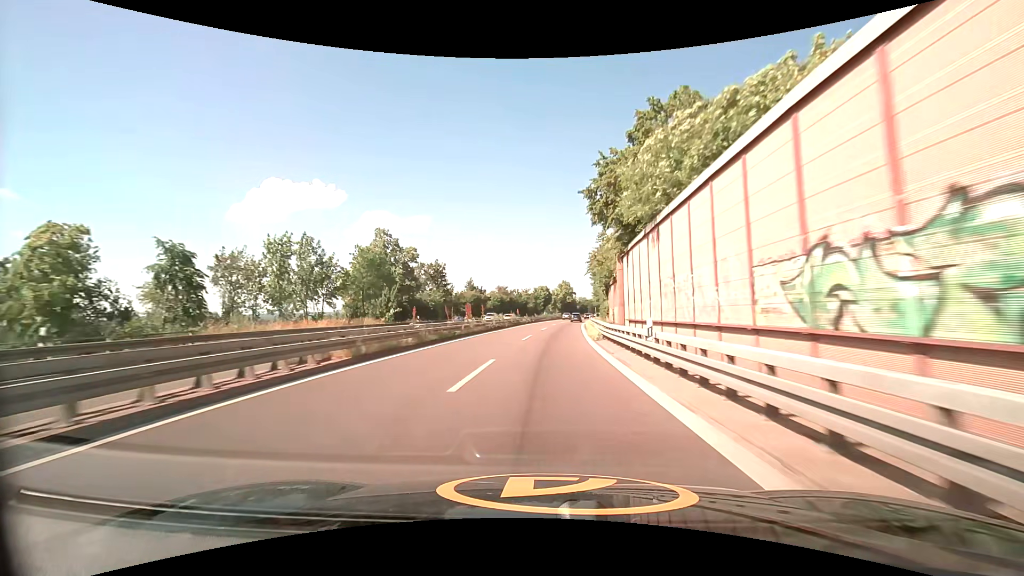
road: trunk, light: Day
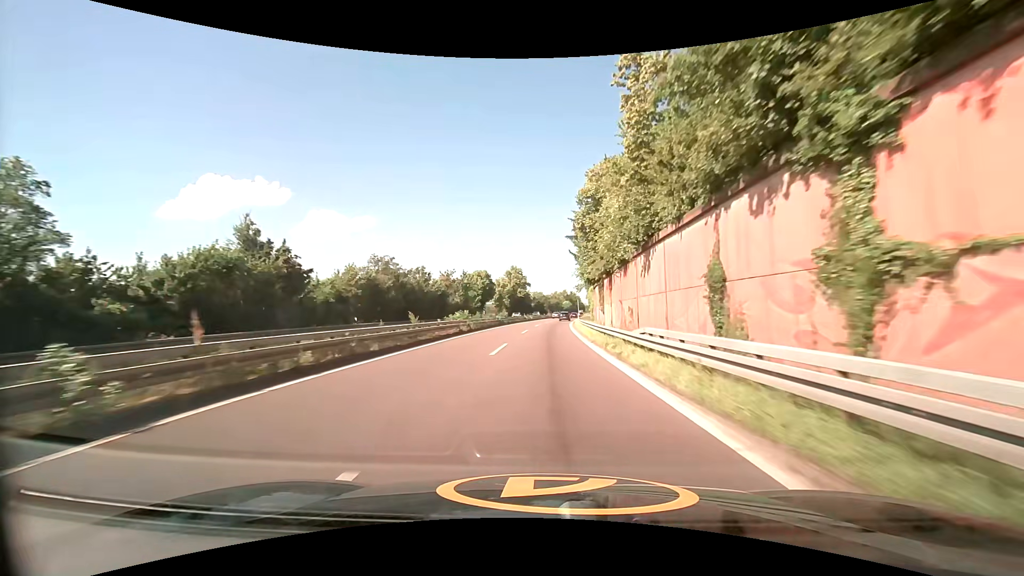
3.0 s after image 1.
(+2.6, +63.8) m; +5°
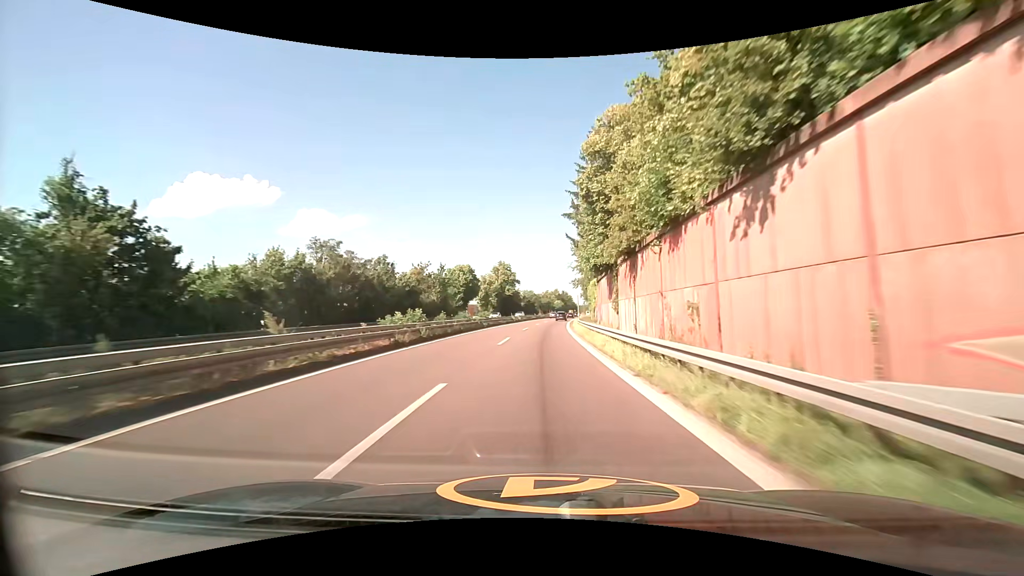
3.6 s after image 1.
(+0.2, +12.7) m; +1°
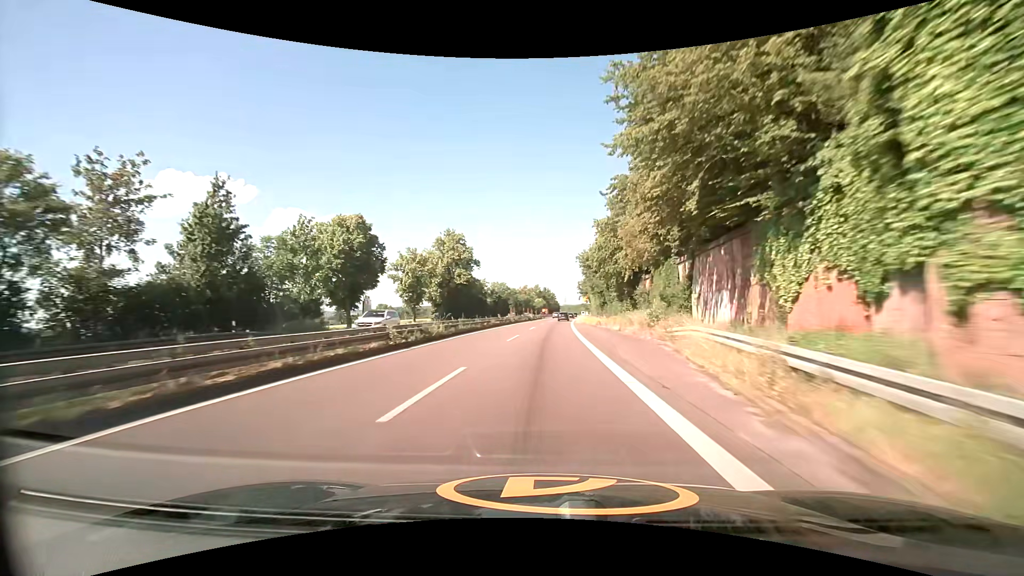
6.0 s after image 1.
(+1.1, +50.9) m; +2°
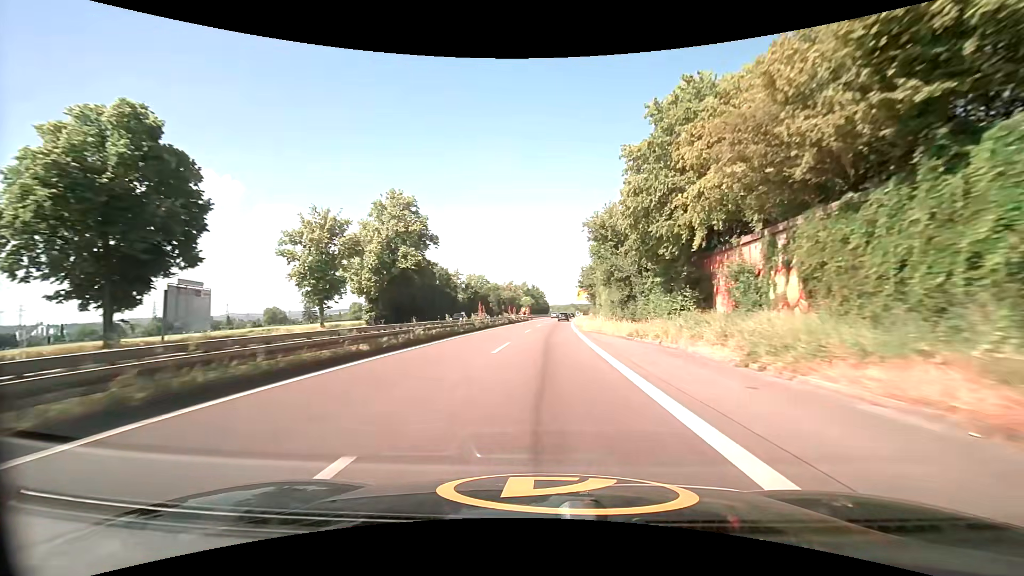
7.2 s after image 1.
(+0.3, +25.4) m; +1°
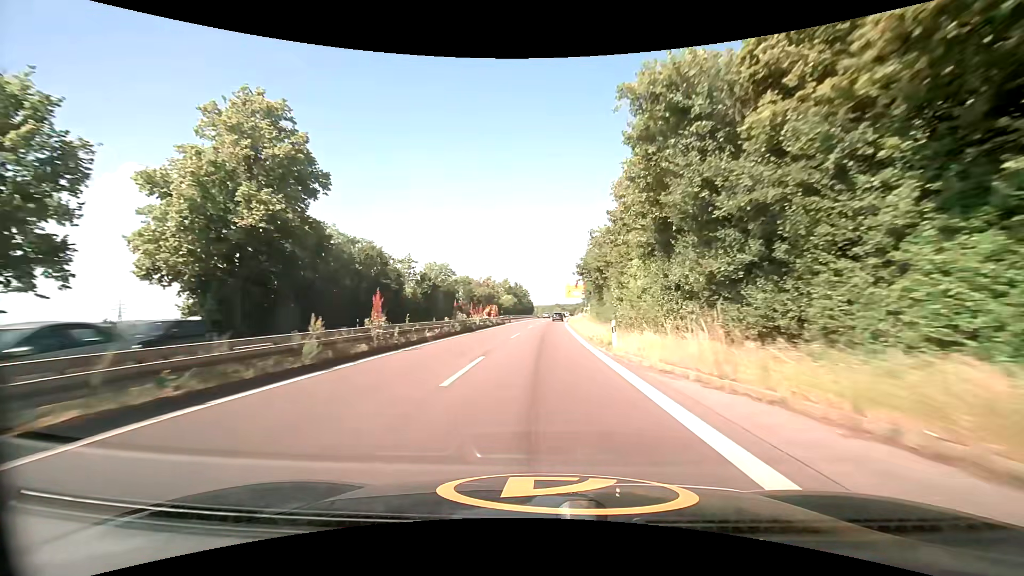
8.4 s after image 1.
(+0.5, +25.3) m; +2°
(0, +10) (0, +20) (0, +30) (+1, +40) (+1, +50) (+1, +60) (+1, +70) (+2, +80) (+2, +90) (+2, +100) m
